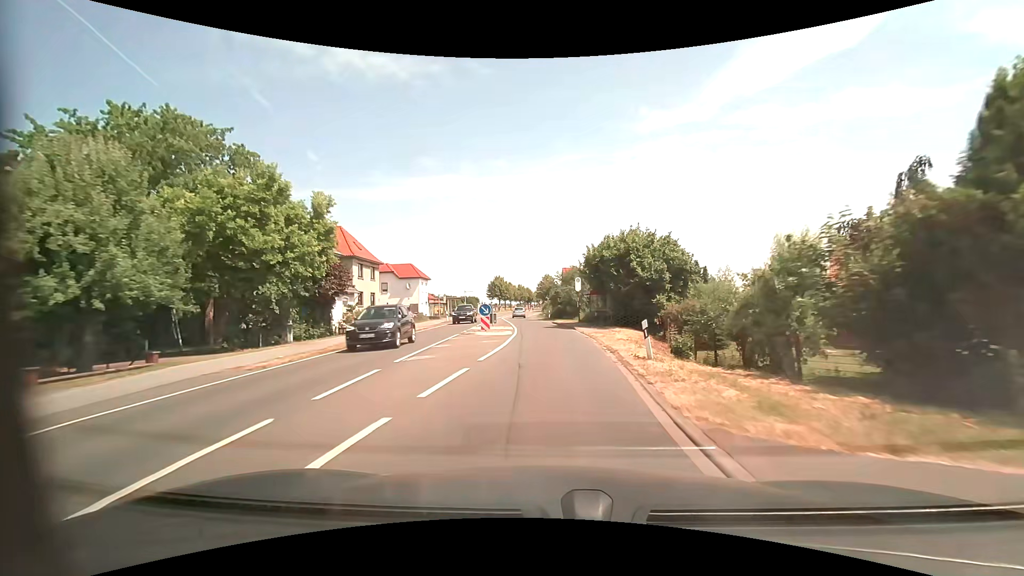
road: primary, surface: asphalt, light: Day
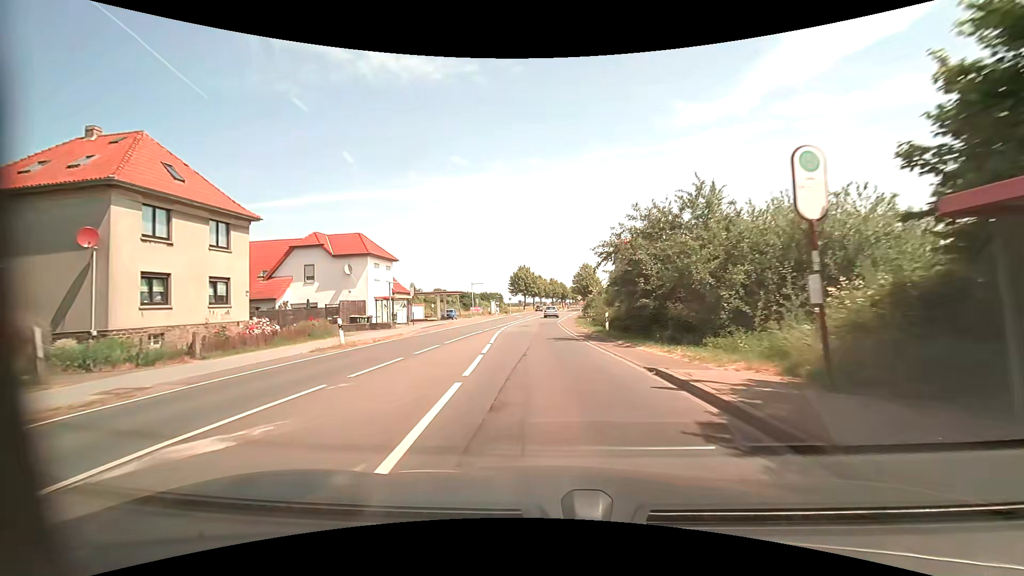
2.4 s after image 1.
(-0.6, +32.9) m; -4°
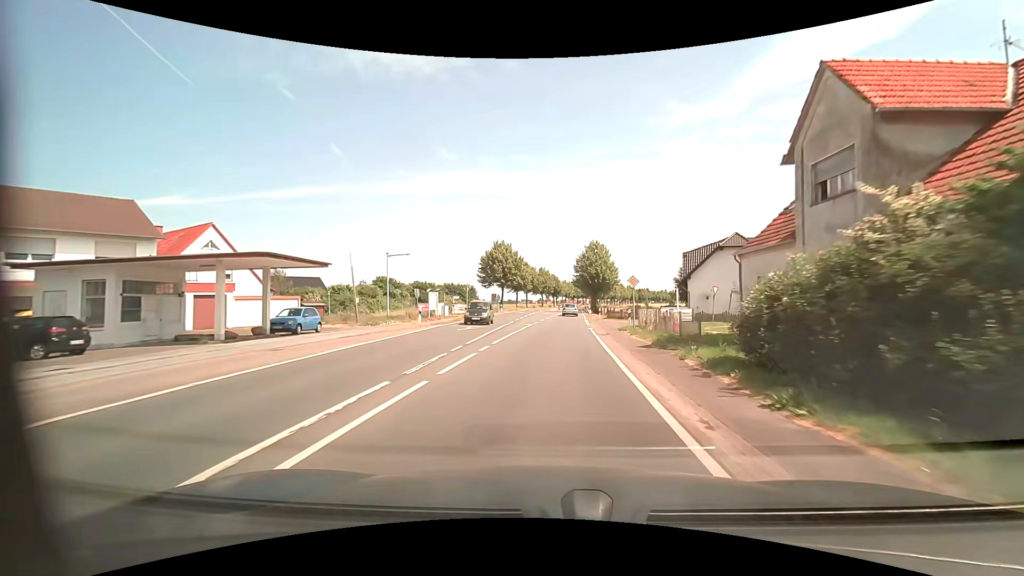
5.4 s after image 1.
(-0.4, +41.1) m; +2°
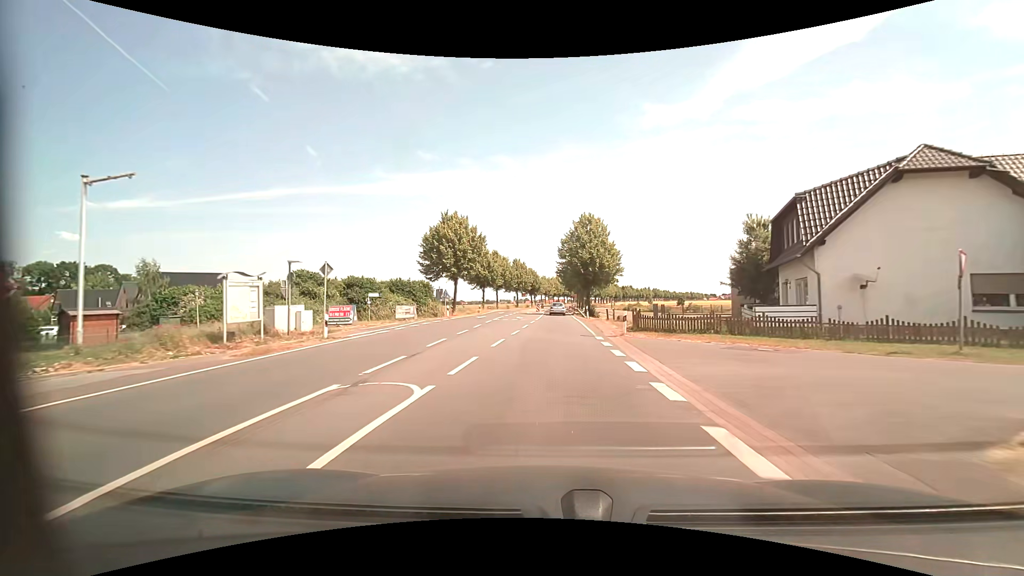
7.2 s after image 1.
(+0.5, +24.7) m; +2°
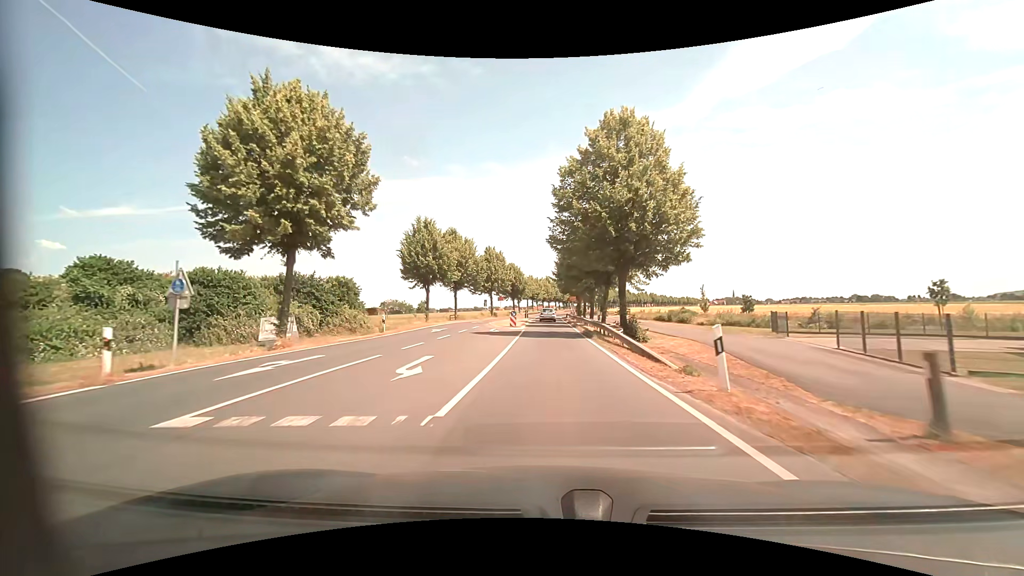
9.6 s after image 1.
(+0.5, +32.9) m; +1°
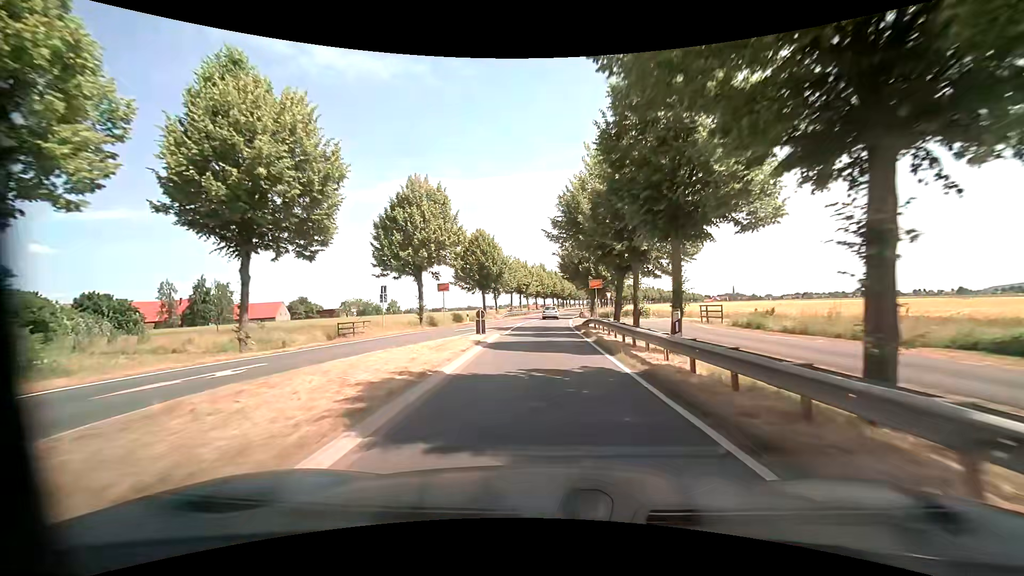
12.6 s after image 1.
(+0.3, +41.1) m; 0°
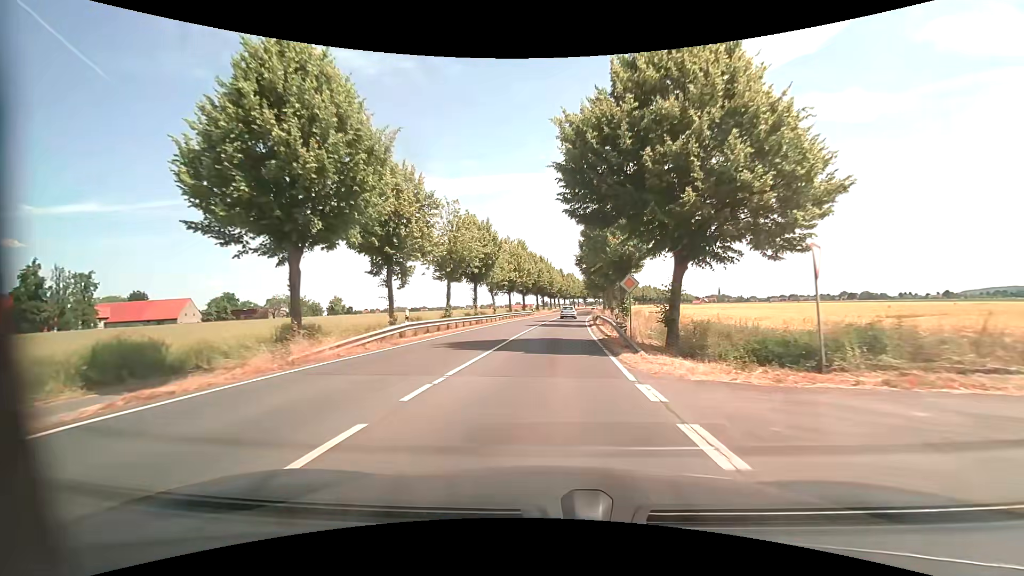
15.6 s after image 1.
(+0.6, +41.1) m; +2°
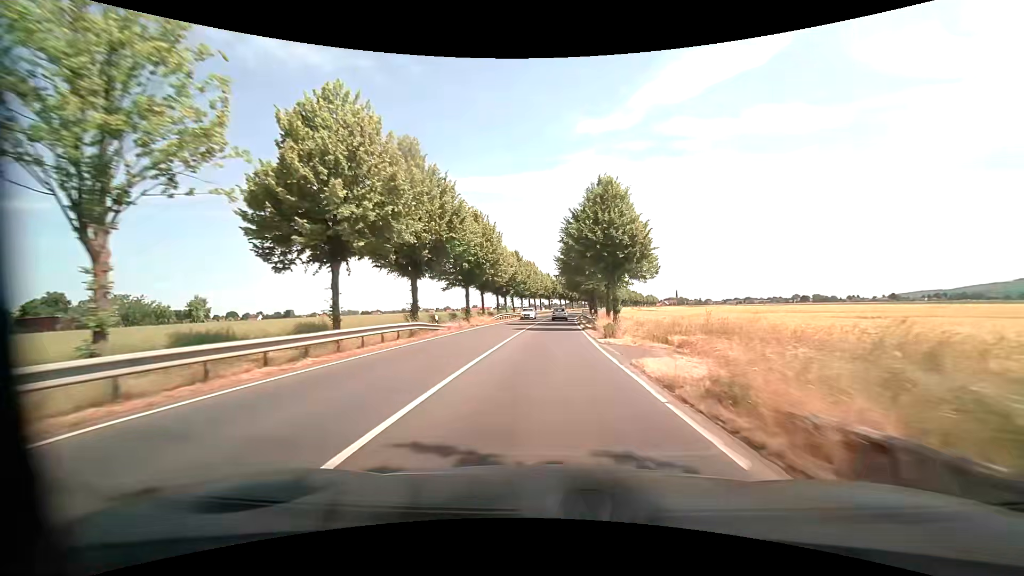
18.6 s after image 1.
(+1.9, +46.1) m; +5°
(0, +10) (0, +20) (0, +30) (+1, +40) (+1, +50) (+2, +60) (+2, +70) (+3, +80) (+4, +90) (+5, +100) m
